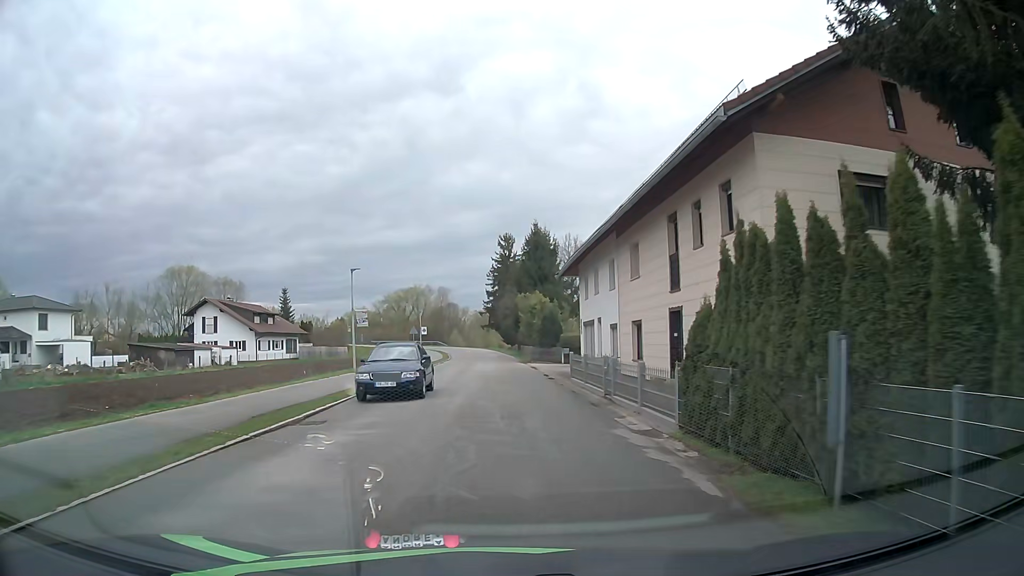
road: unclassified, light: Day
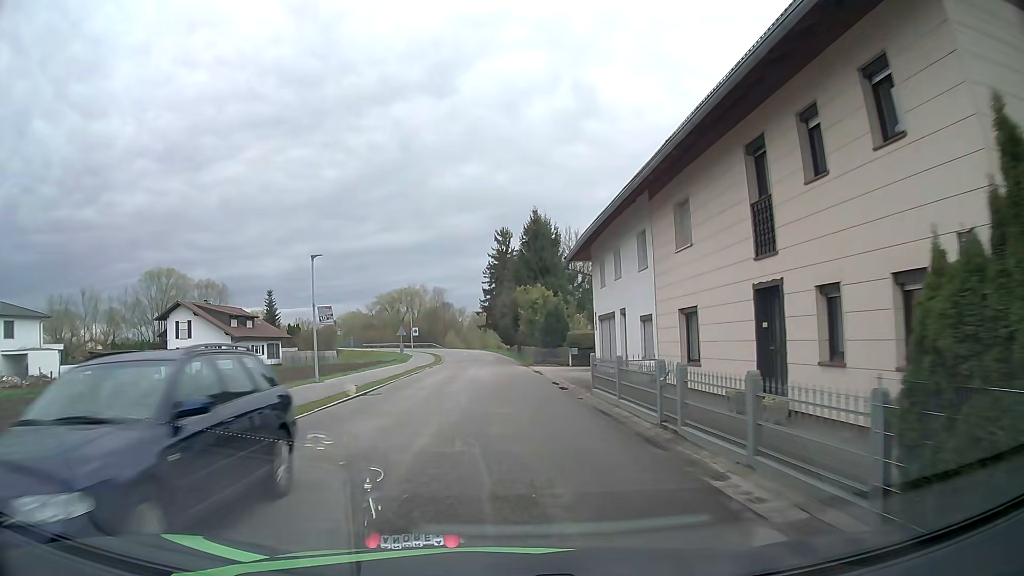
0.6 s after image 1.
(0.0, +6.6) m; 0°
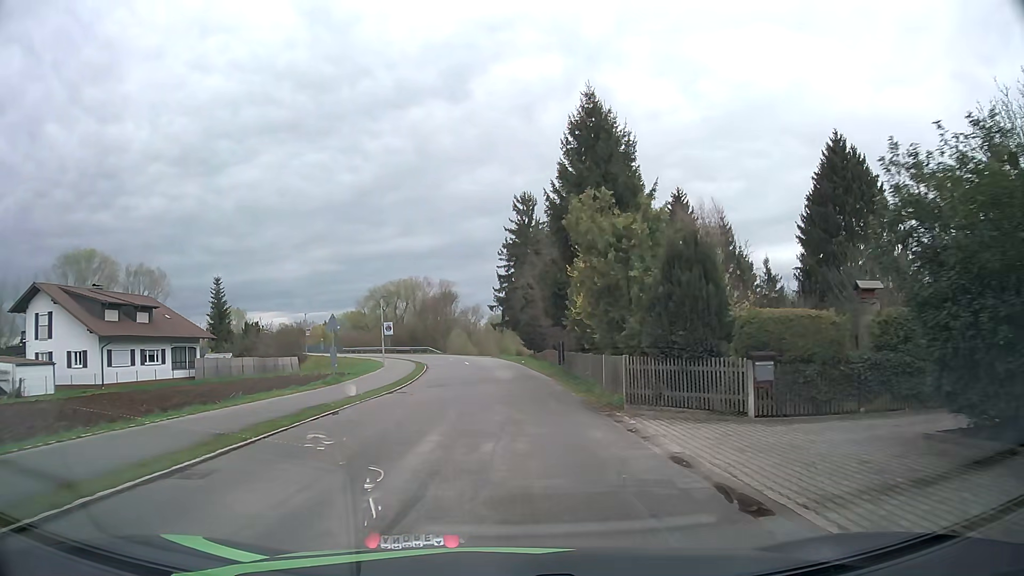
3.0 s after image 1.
(-0.2, +28.3) m; -1°
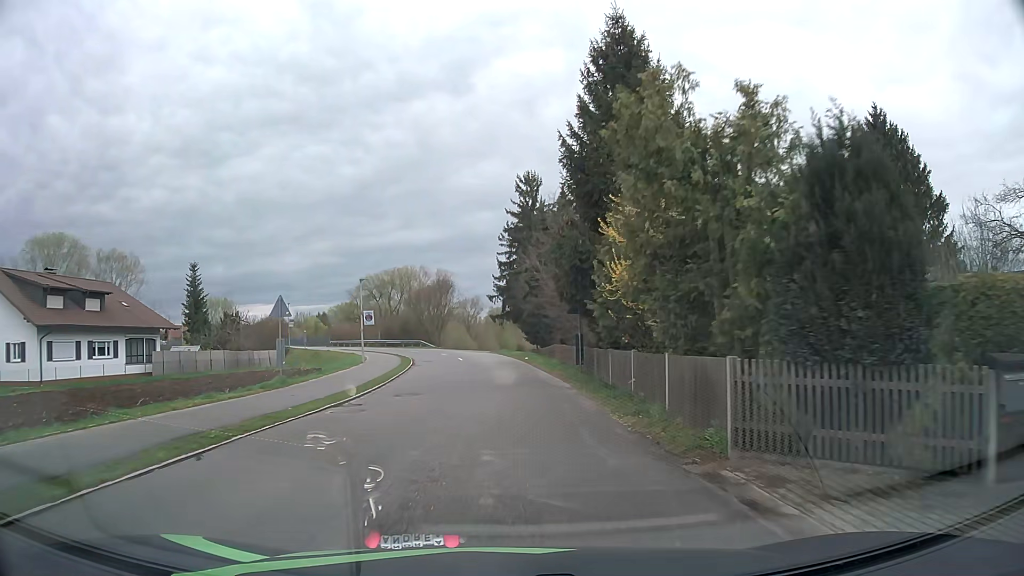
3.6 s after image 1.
(0.0, +7.2) m; 0°
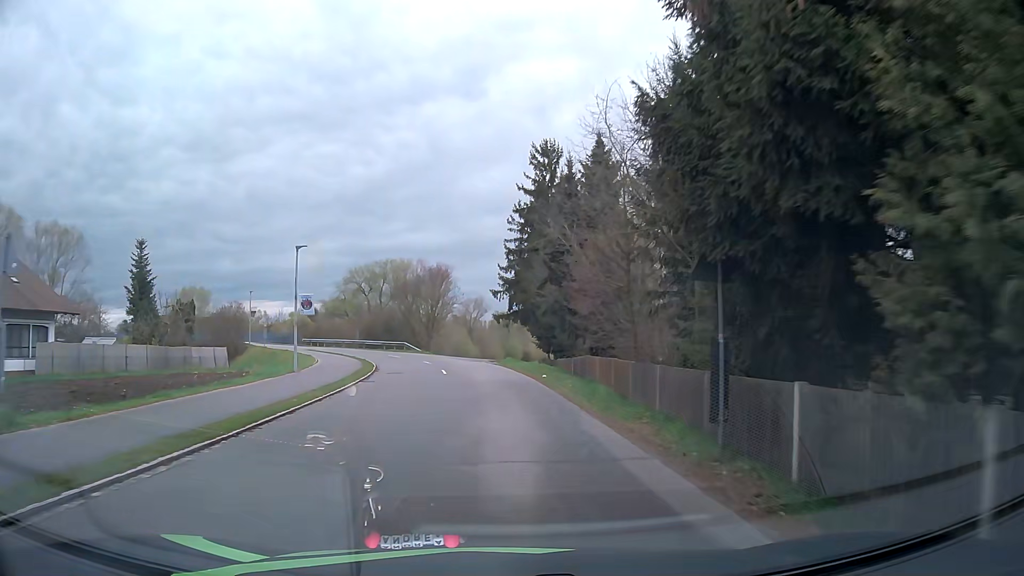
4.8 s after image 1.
(-0.1, +14.3) m; -2°
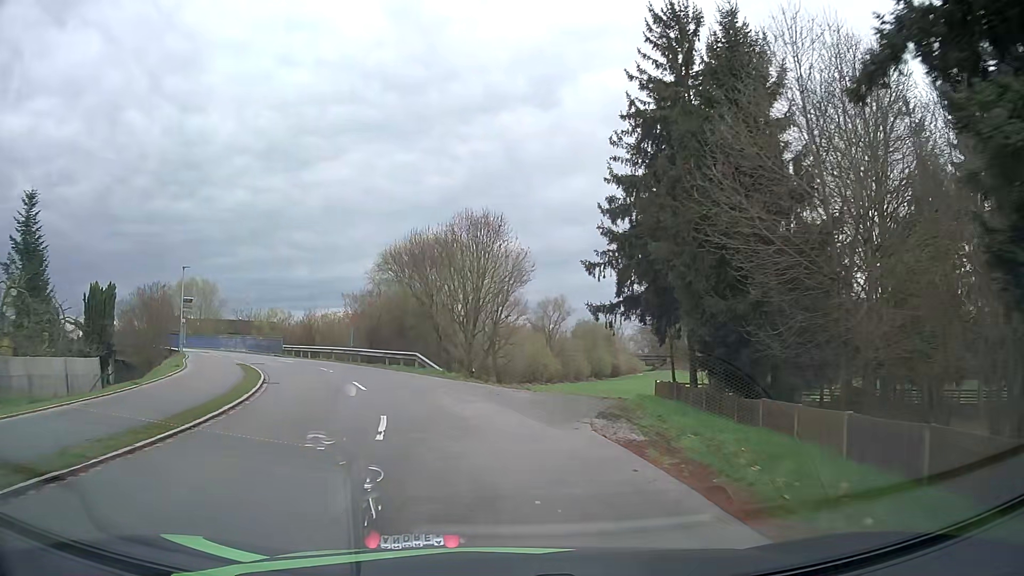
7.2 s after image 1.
(-0.4, +27.7) m; -5°
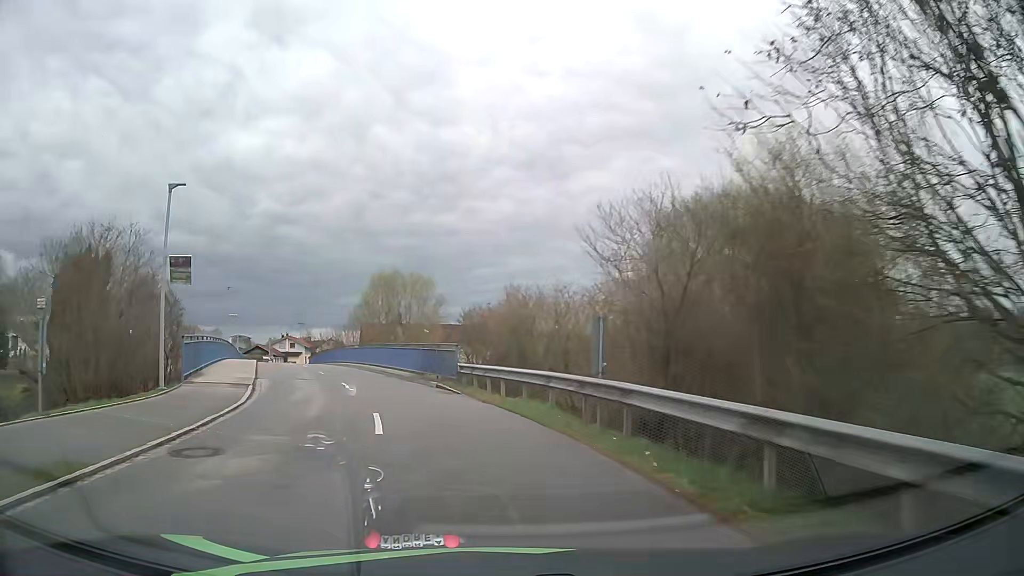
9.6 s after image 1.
(-4.9, +26.2) m; -23°
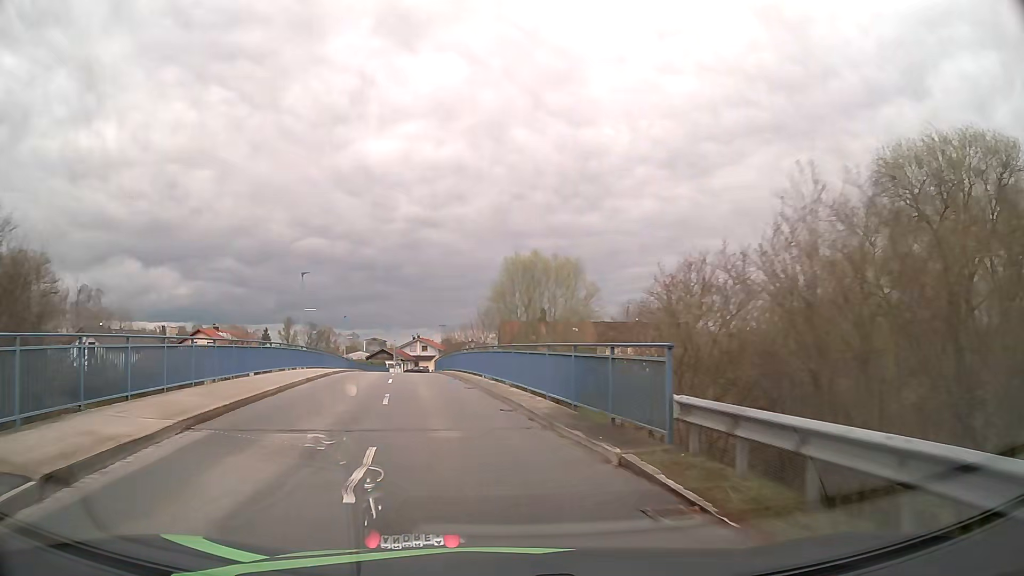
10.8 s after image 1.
(-1.4, +13.5) m; -12°
(-1, +10) (-2, +20) (-4, +30) (-5, +40) (-7, +49) (-9, +59) (-10, +69) (-11, +79) (-11, +89) (-9, +99) m
